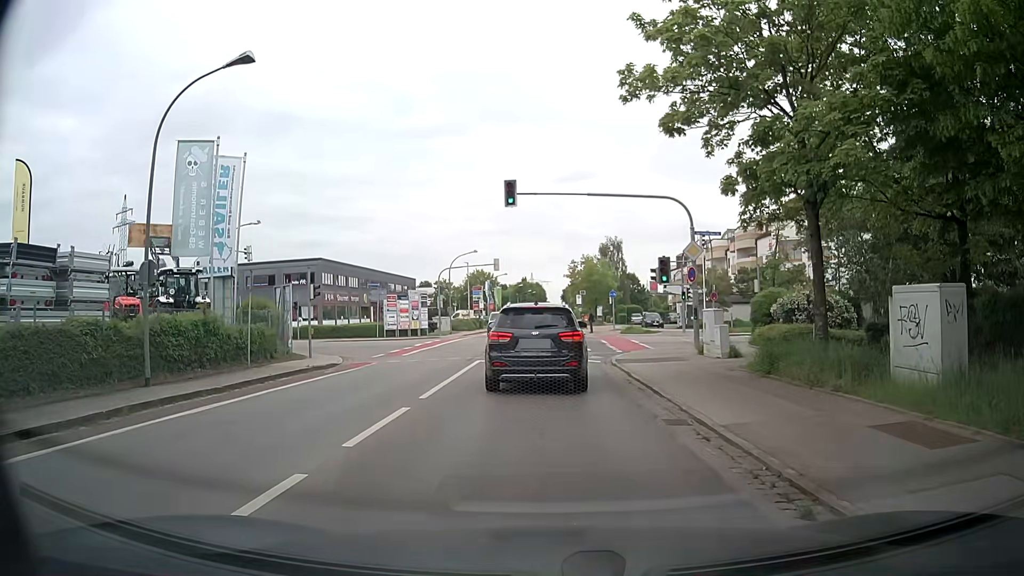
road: tertiary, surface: asphalt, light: Day
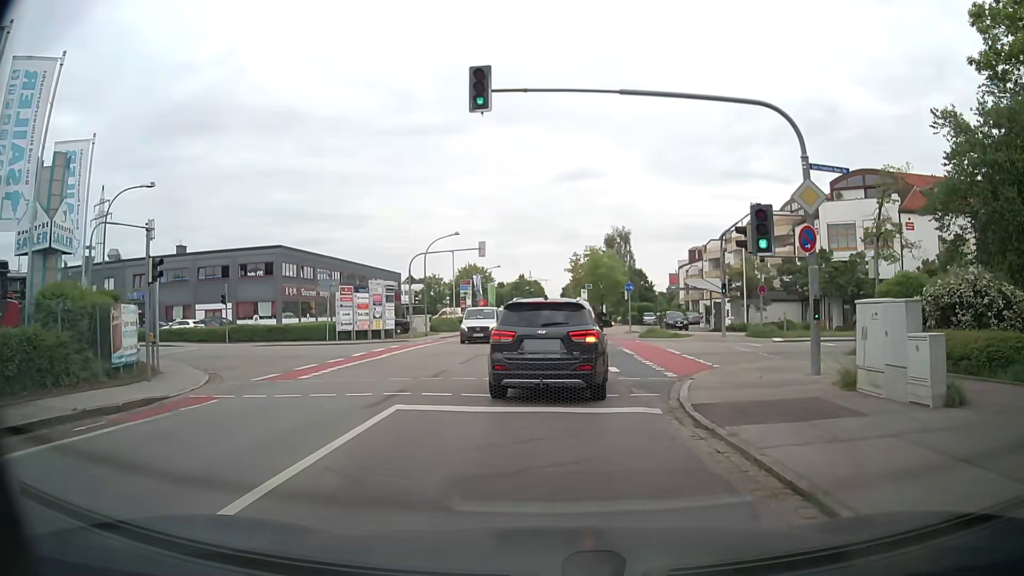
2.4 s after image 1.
(+0.1, +12.0) m; -1°
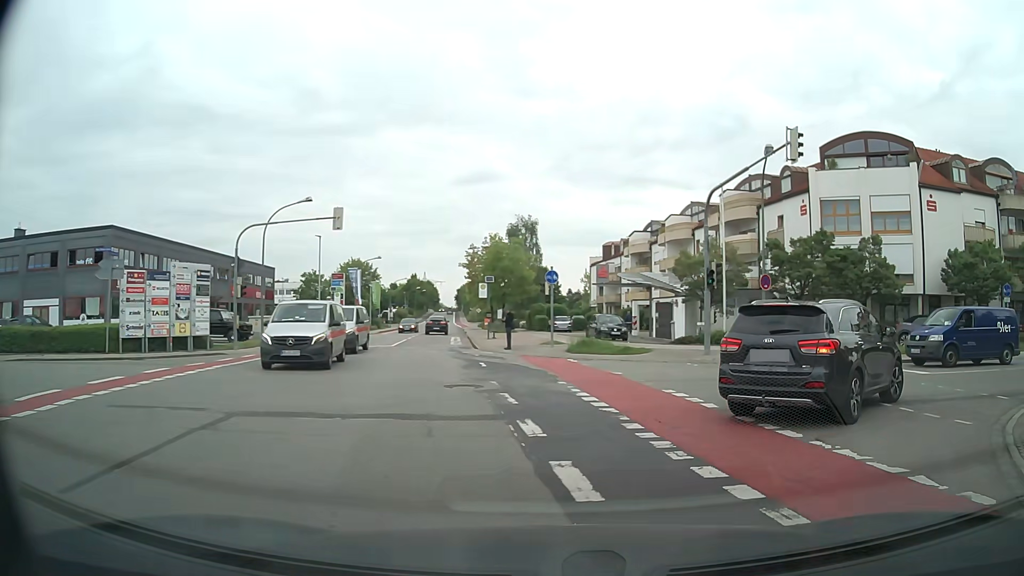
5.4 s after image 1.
(+0.6, +14.7) m; +10°
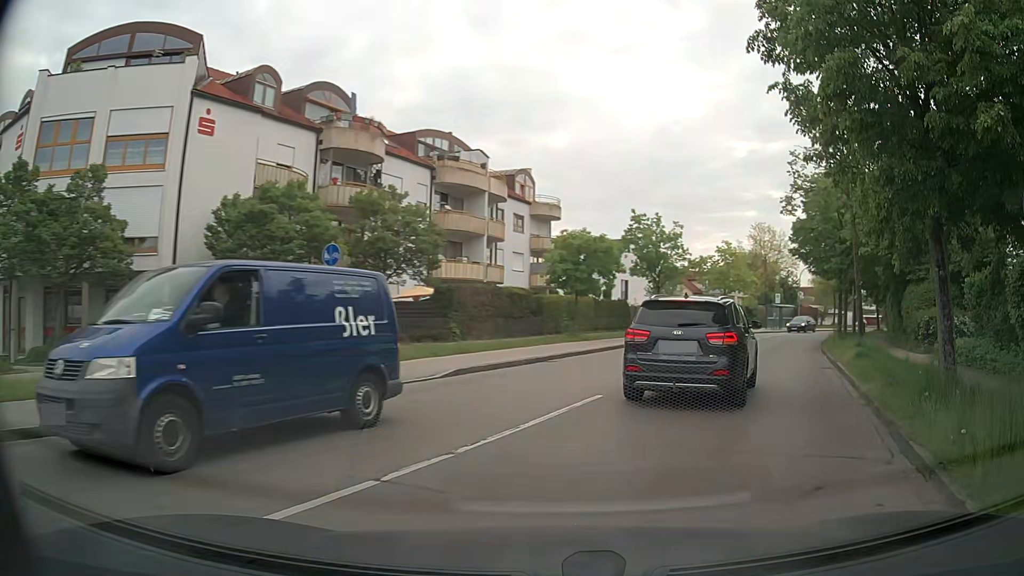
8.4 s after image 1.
(+8.0, +13.8) m; +60°
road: residential
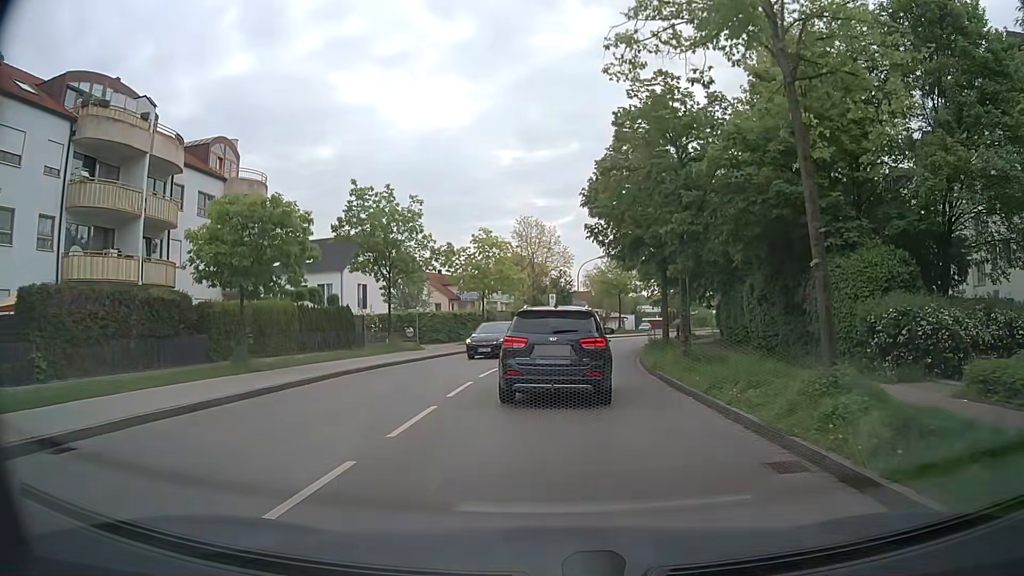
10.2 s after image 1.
(+3.3, +13.3) m; +21°
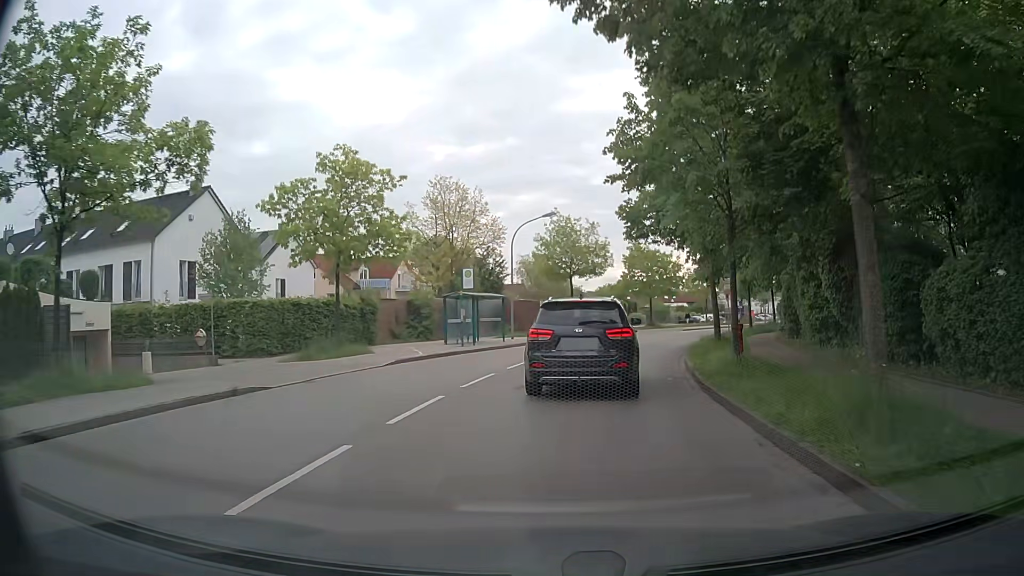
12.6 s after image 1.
(+0.6, +22.1) m; +5°
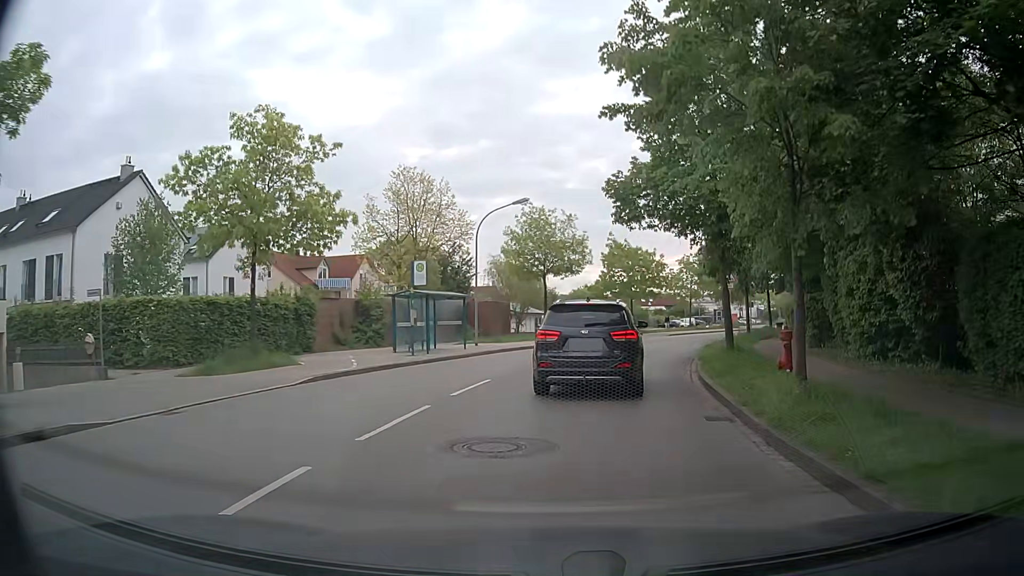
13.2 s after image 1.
(+0.1, +5.4) m; +2°
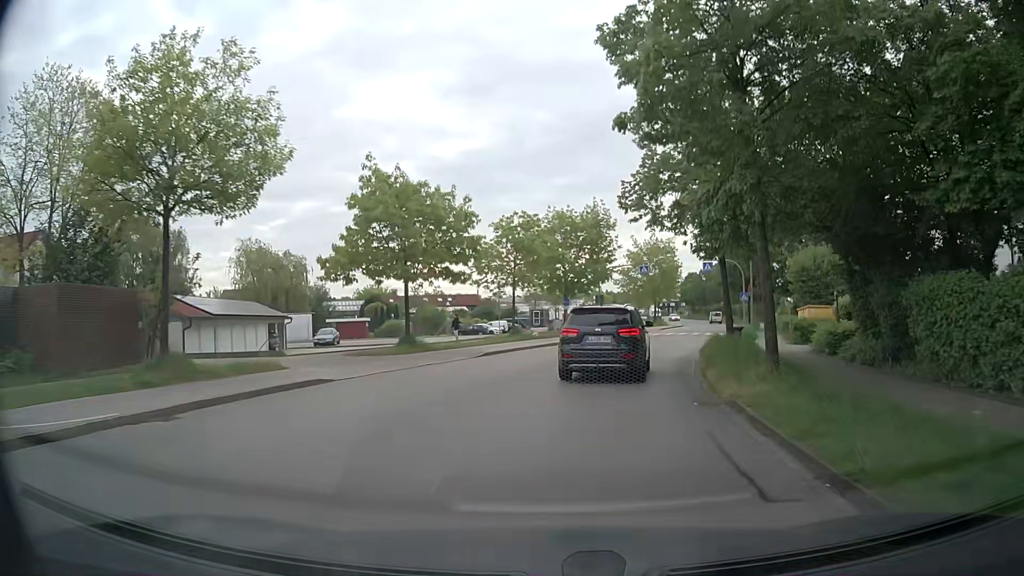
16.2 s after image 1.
(+4.1, +28.6) m; +17°
